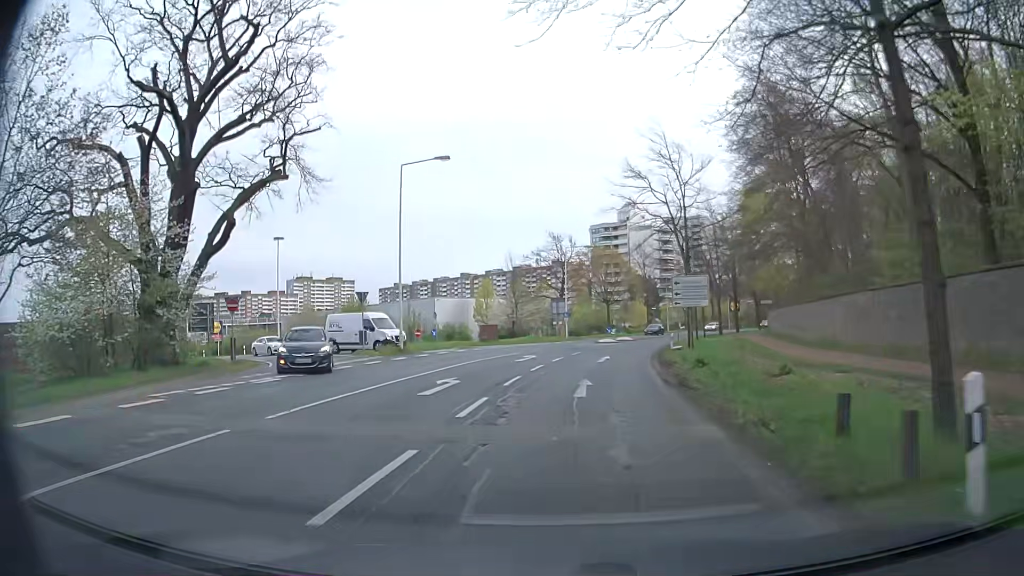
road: secondary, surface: asphalt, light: Day
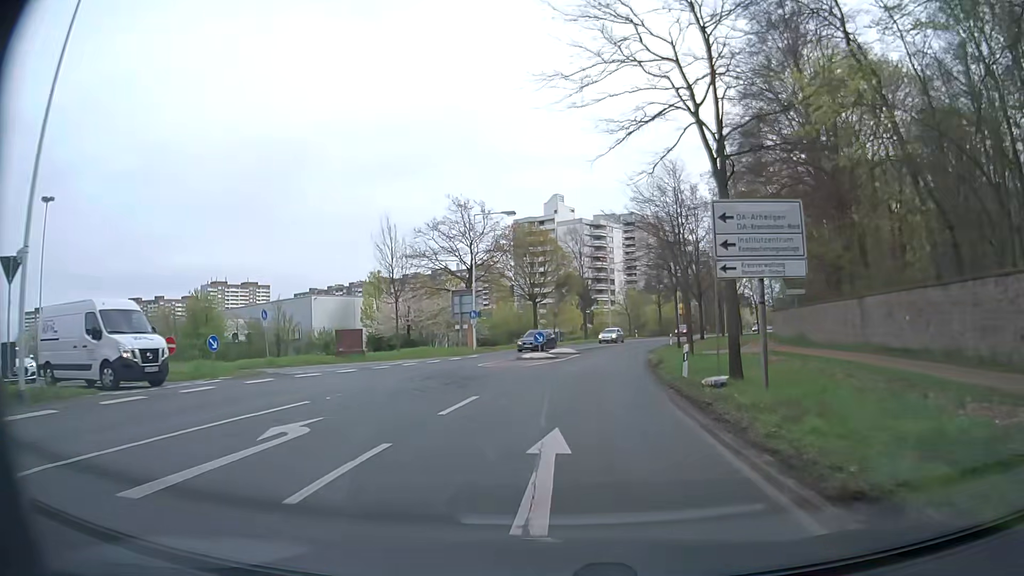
(+1.5, +22.8) m; +6°
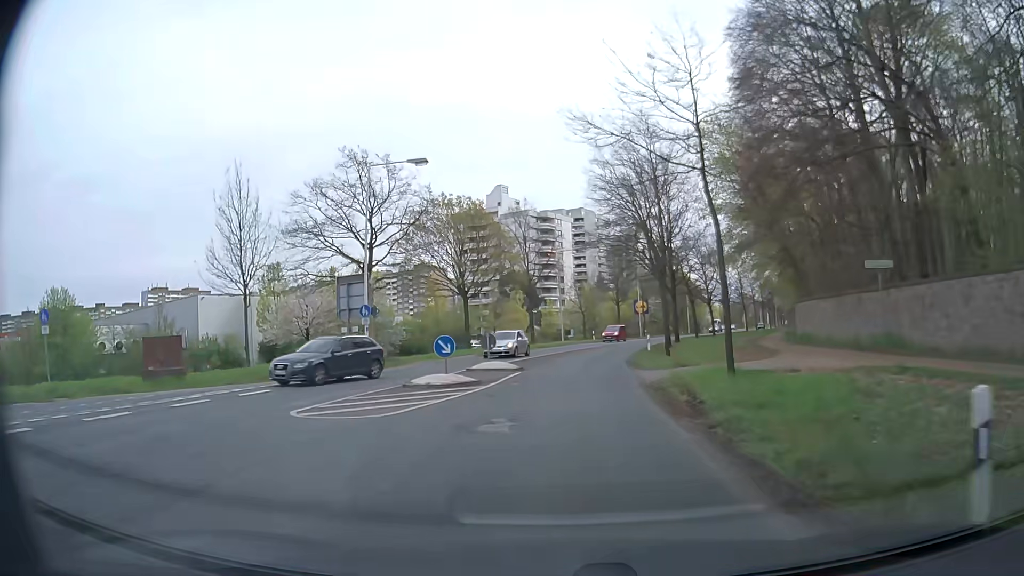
(+0.8, +15.1) m; +5°
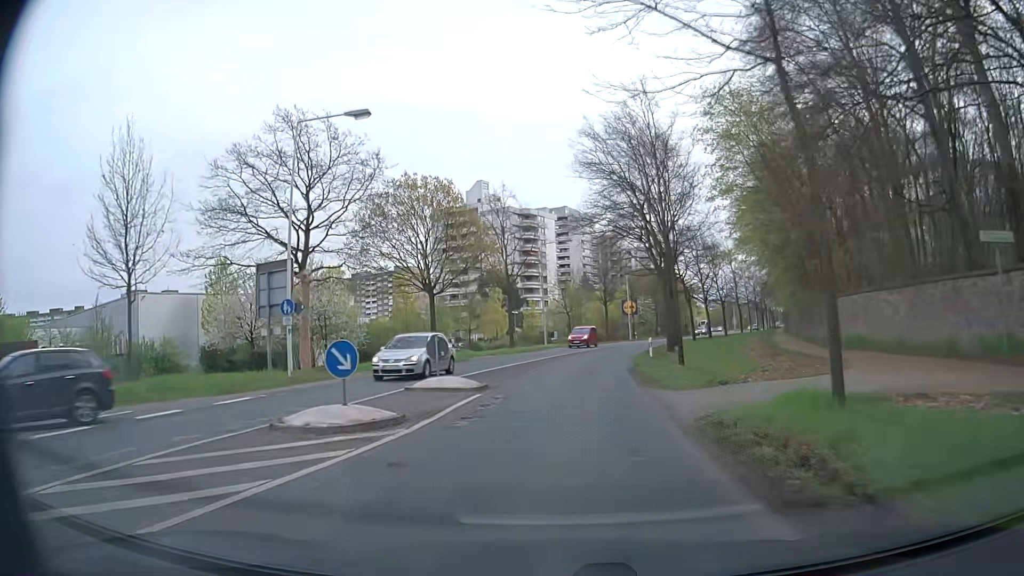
(+0.1, +7.6) m; +2°
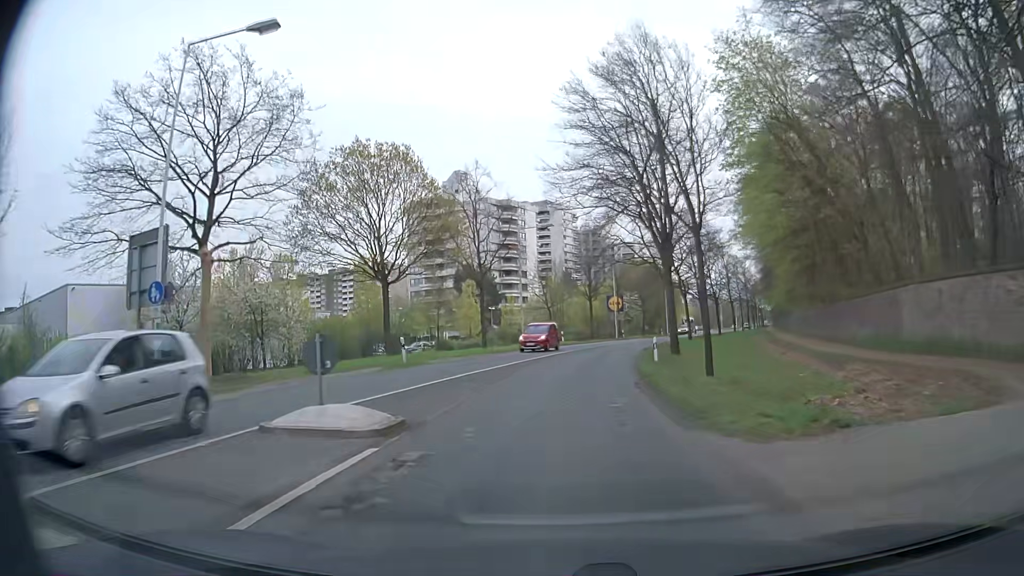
(+0.1, +7.6) m; +1°
